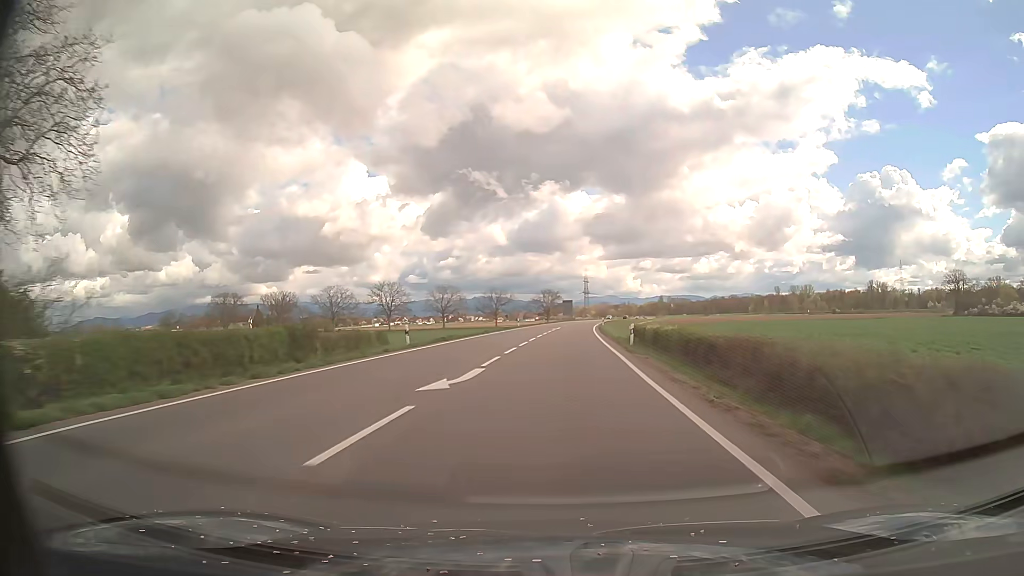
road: secondary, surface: asphalt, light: Day
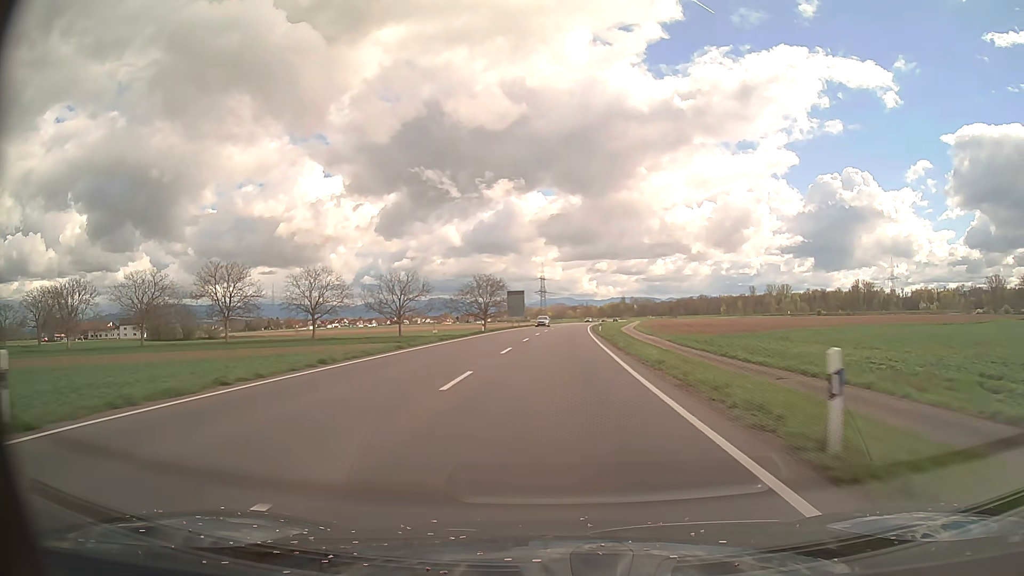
(+2.3, +70.9) m; +4°
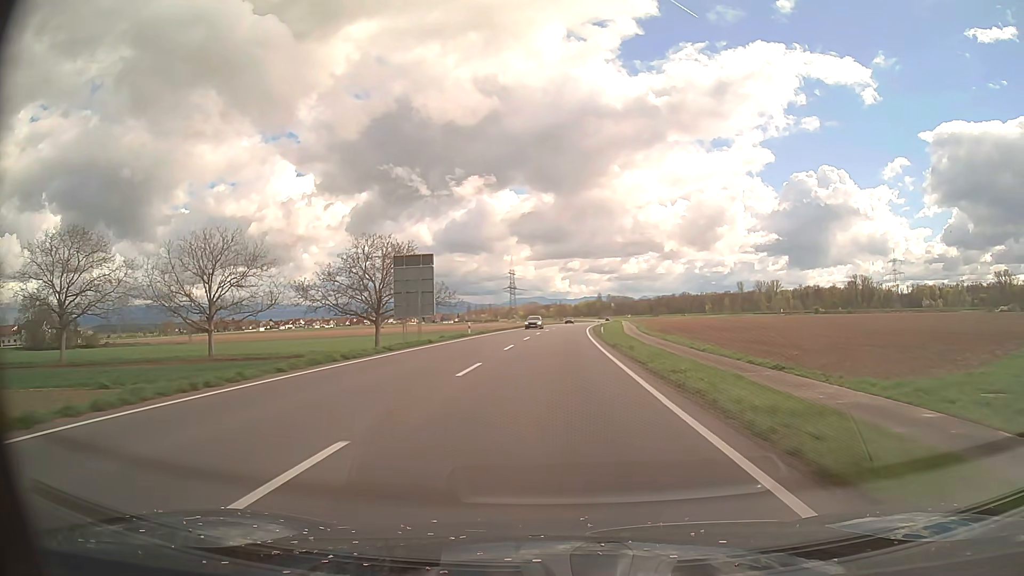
(+1.3, +57.0) m; +2°
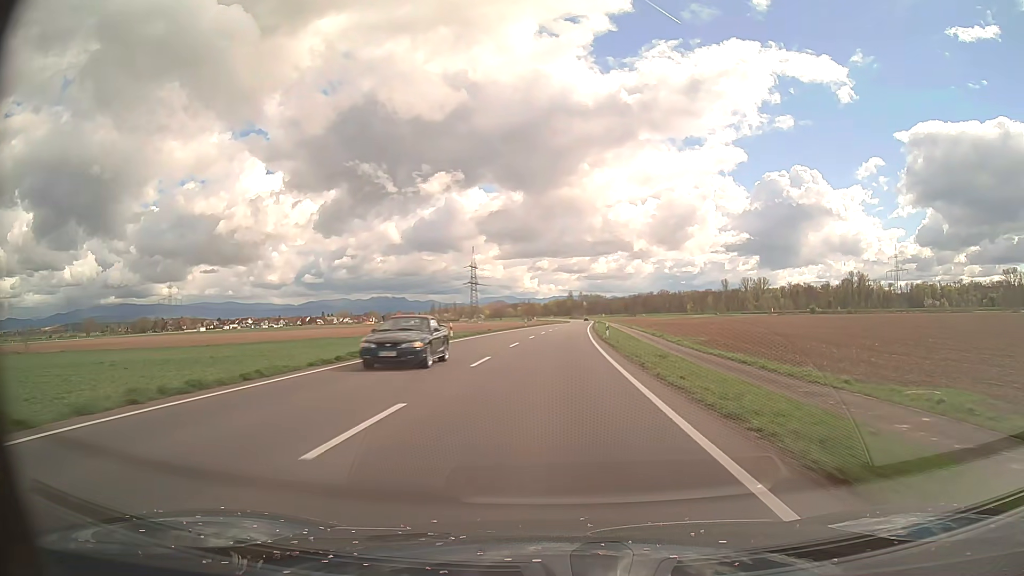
(+1.2, +56.8) m; +3°
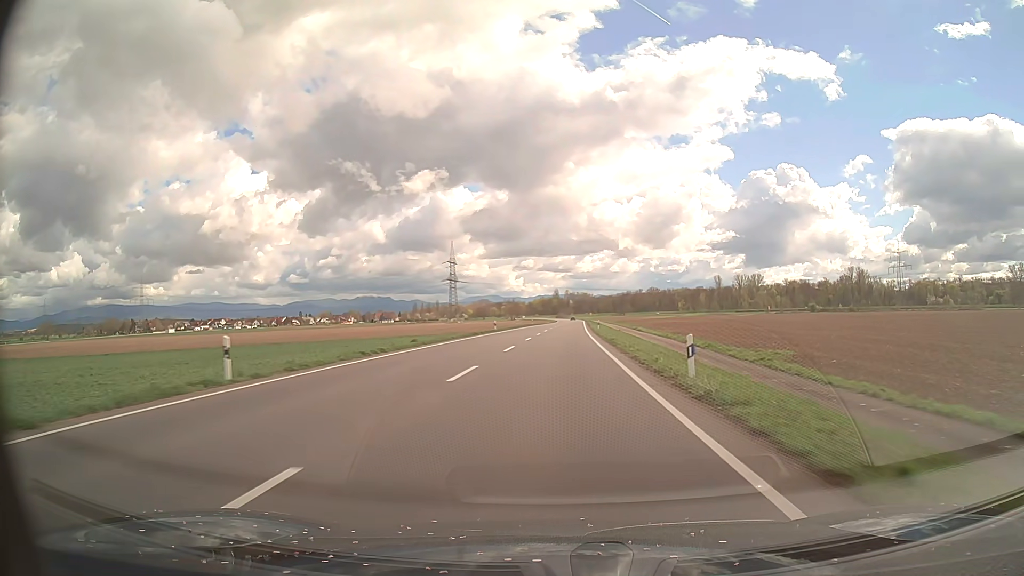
(+0.3, +28.4) m; +1°
(0, +10) (0, +20) (0, +30) (+1, +40) (+1, +50) (+1, +60) (+2, +70) (+2, +80) (+2, +90) (+3, +100) m
